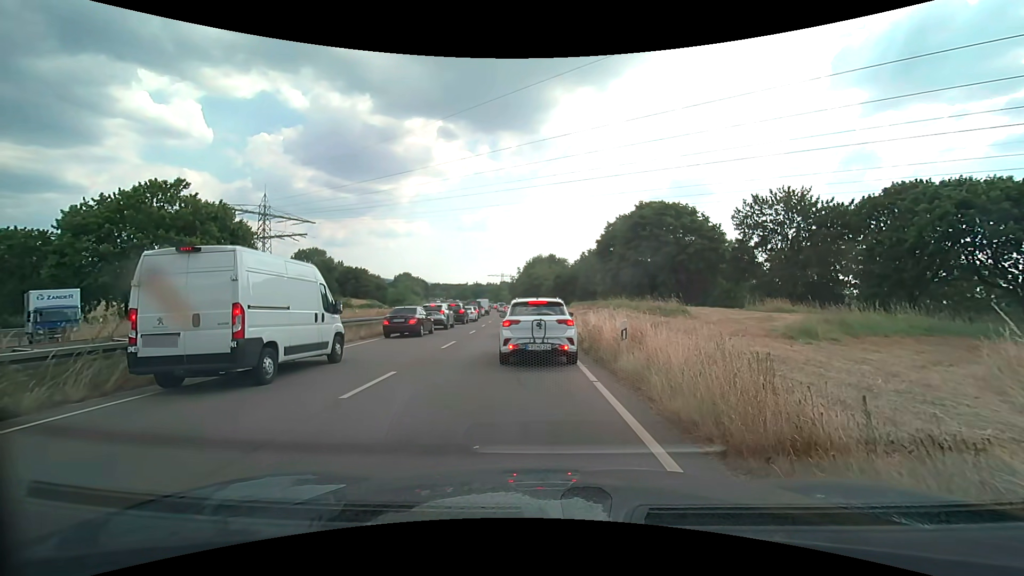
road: trunk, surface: asphalt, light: Day
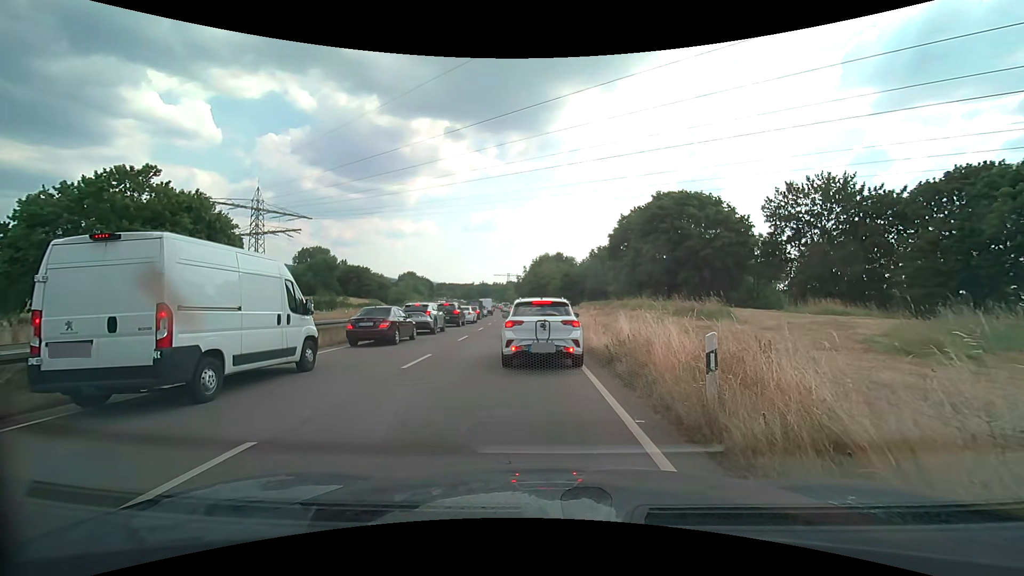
(0.0, +5.5) m; 0°
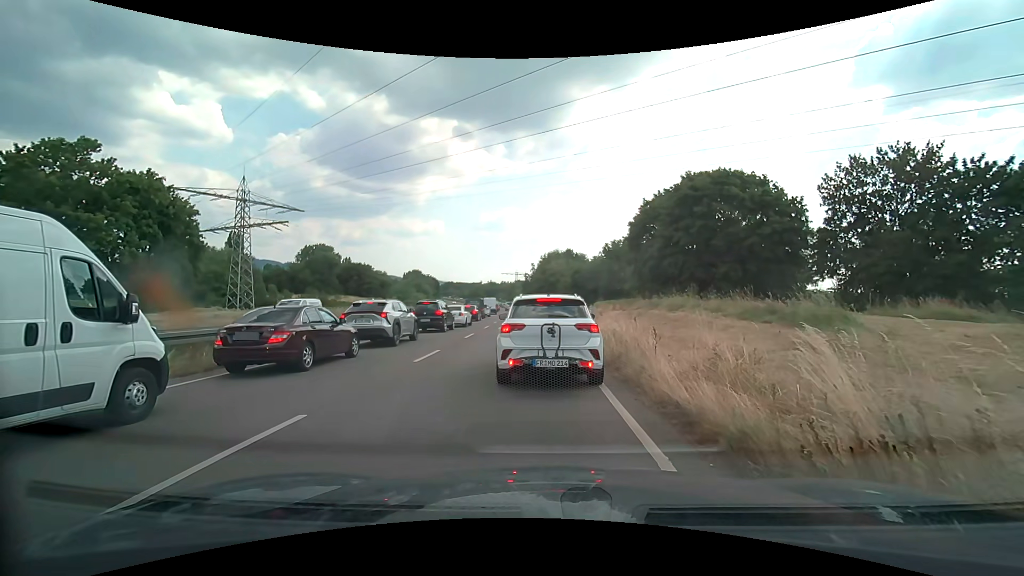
(-0.1, +8.0) m; -2°
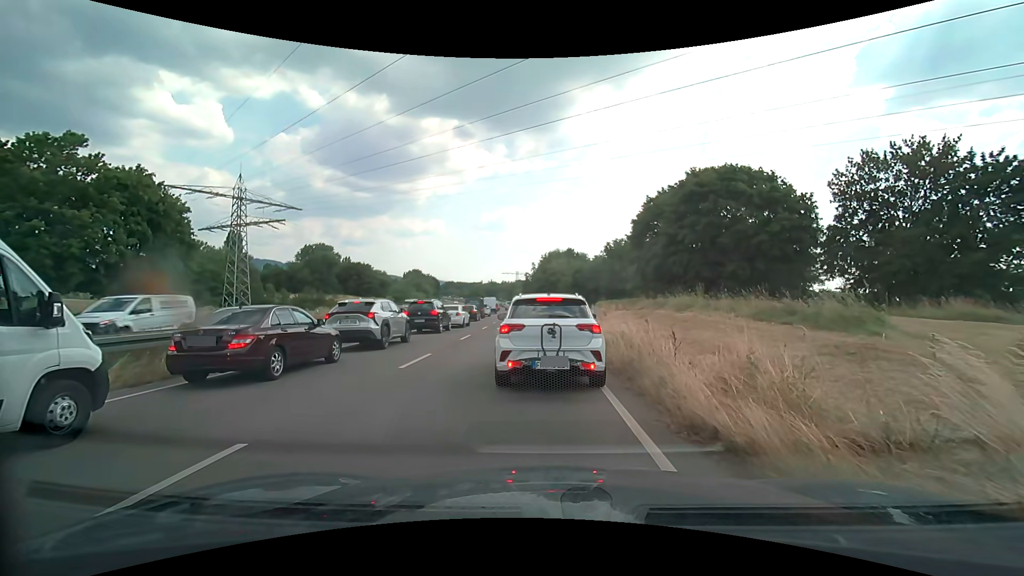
(0.0, +1.3) m; 0°
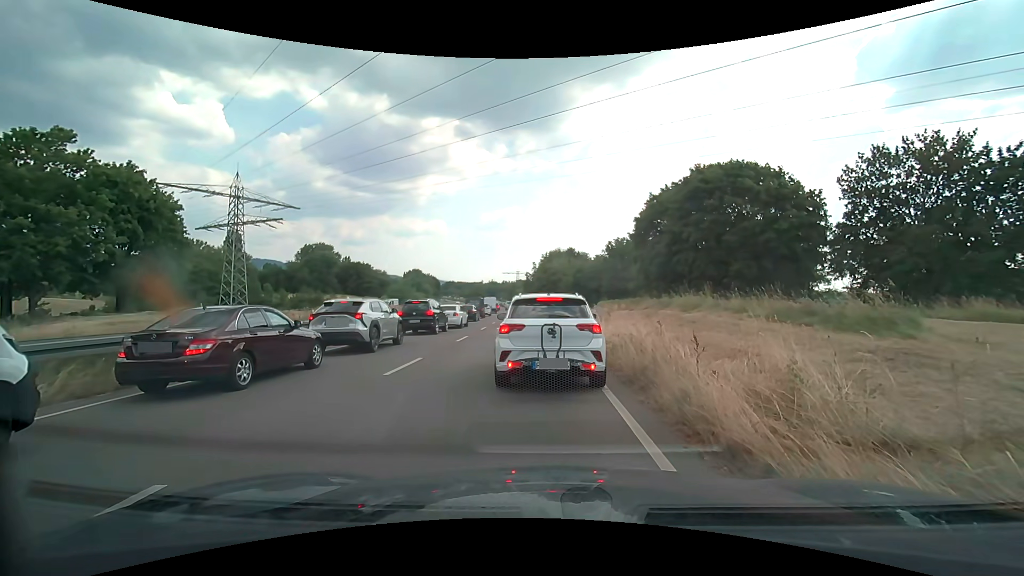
(0.0, +1.1) m; +1°
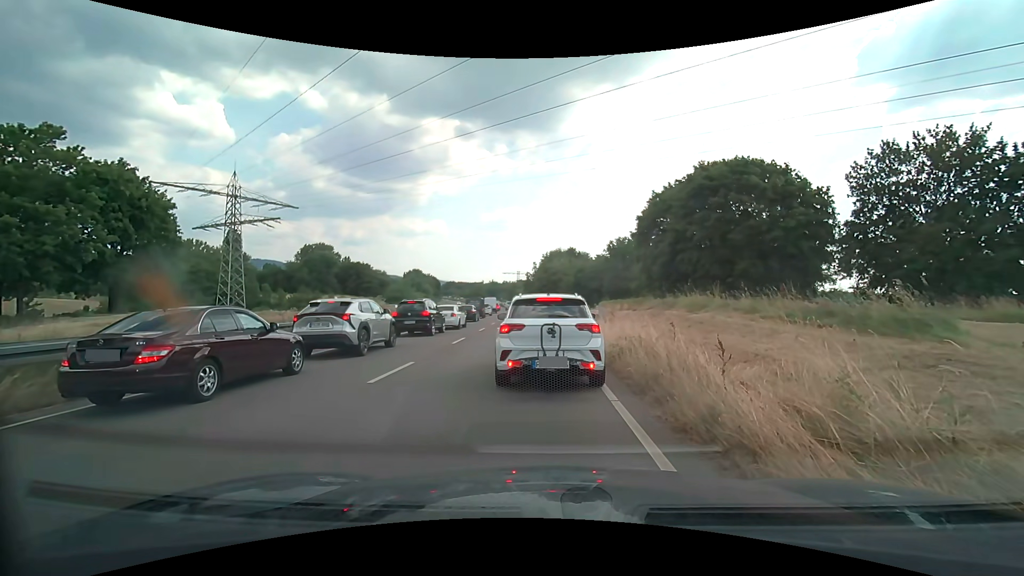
(0.0, +0.9) m; +1°
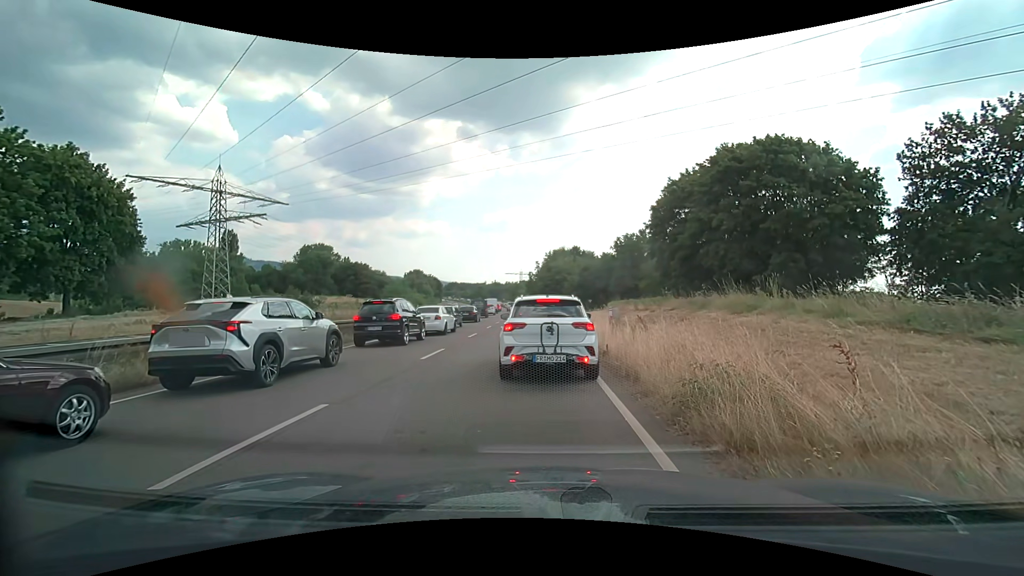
(-0.1, +5.0) m; -1°
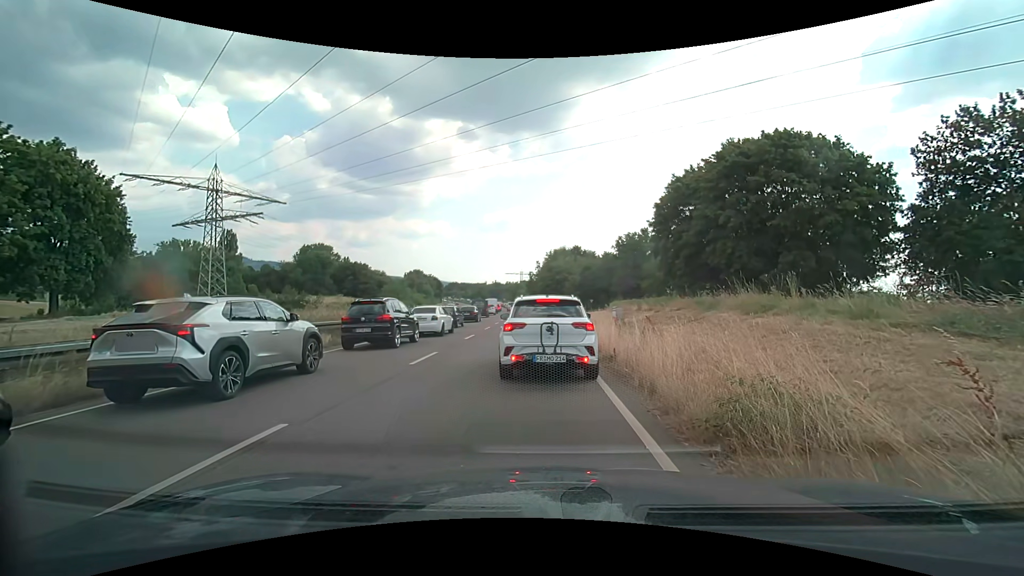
(0.0, +1.1) m; 0°
